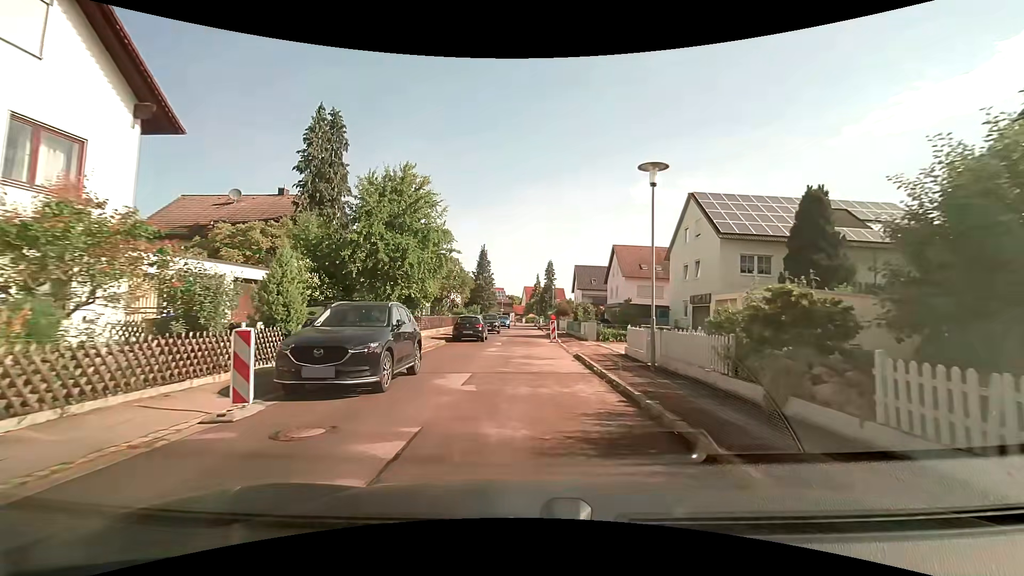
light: Day
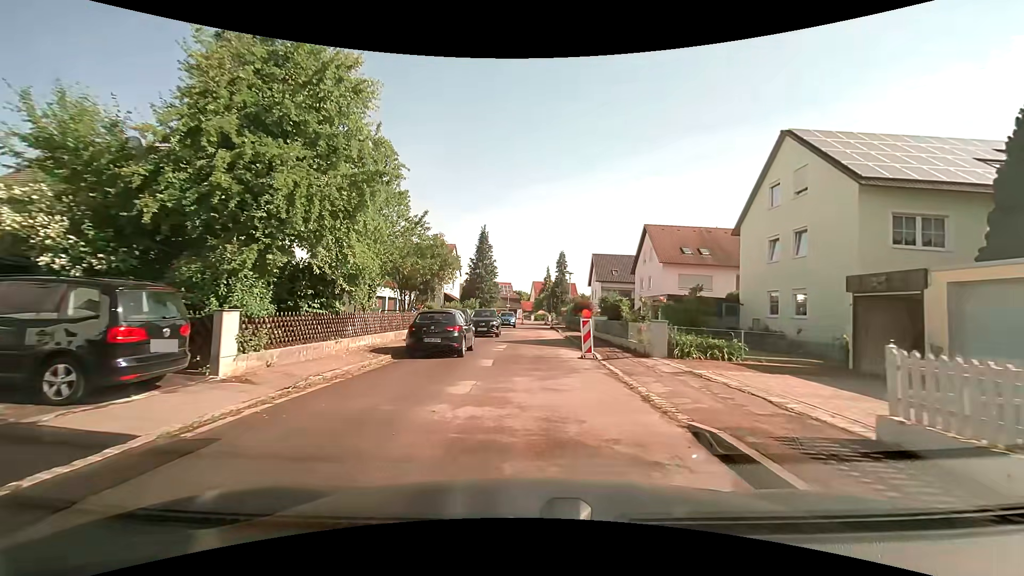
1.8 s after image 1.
(-0.2, +12.0) m; -2°
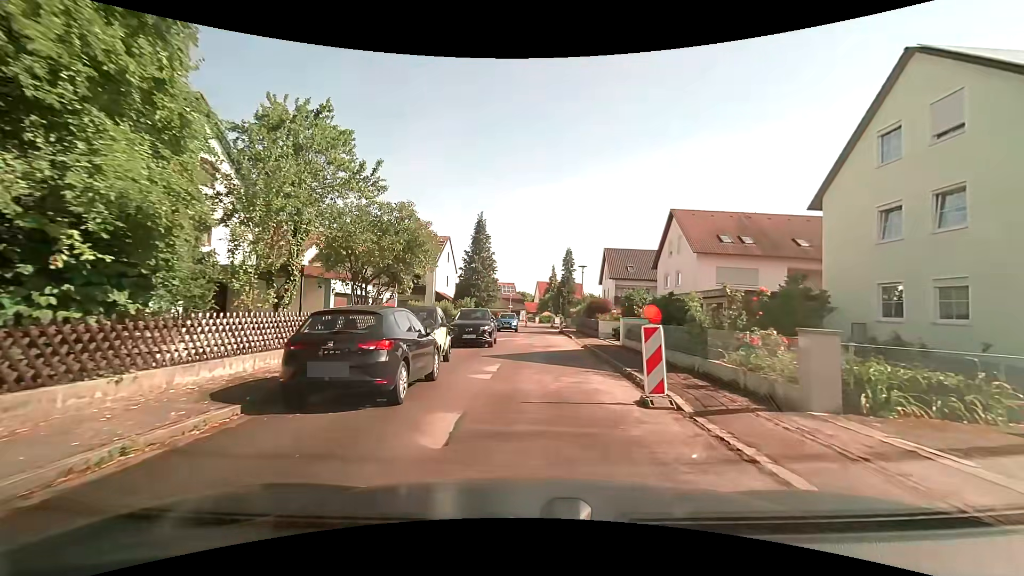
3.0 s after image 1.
(0.0, +7.8) m; -1°
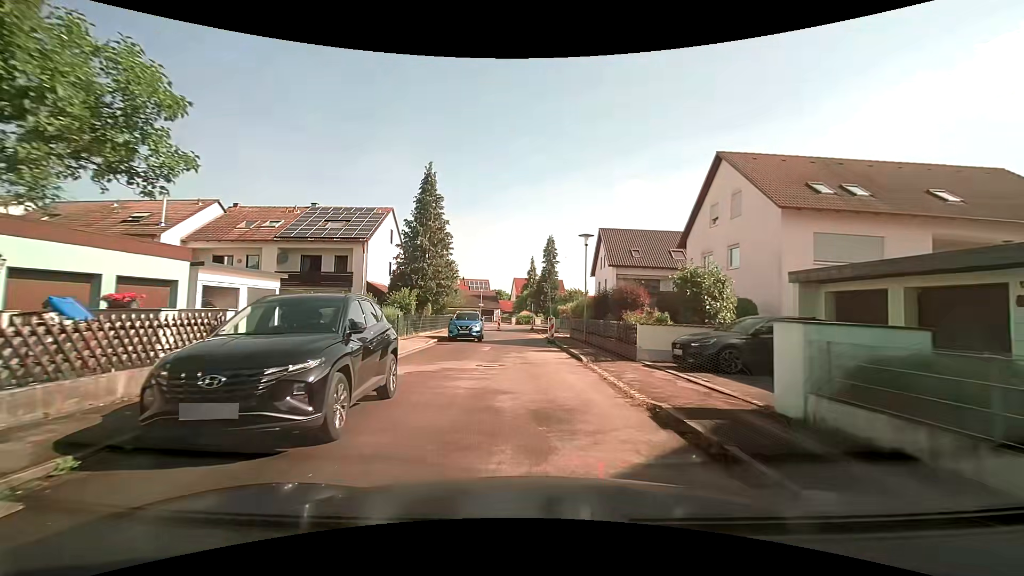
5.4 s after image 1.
(+0.4, +15.2) m; +4°
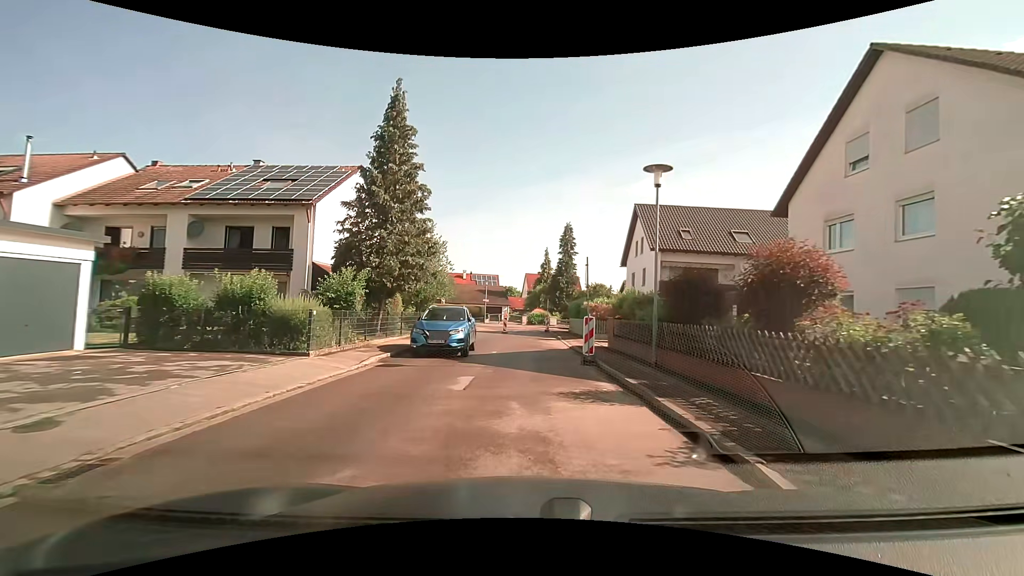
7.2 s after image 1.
(-0.2, +11.0) m; -1°
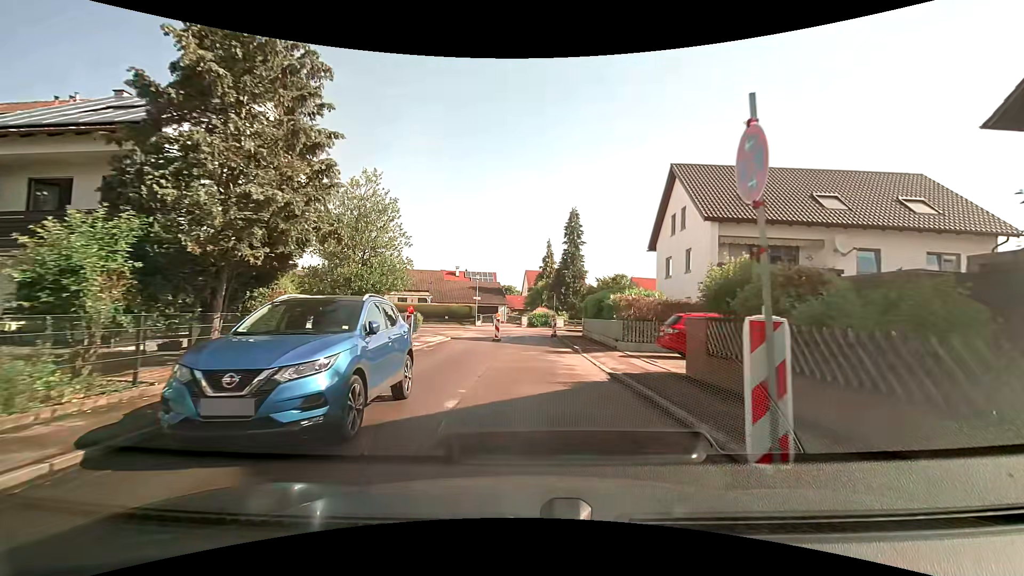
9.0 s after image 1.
(-0.1, +10.4) m; -1°
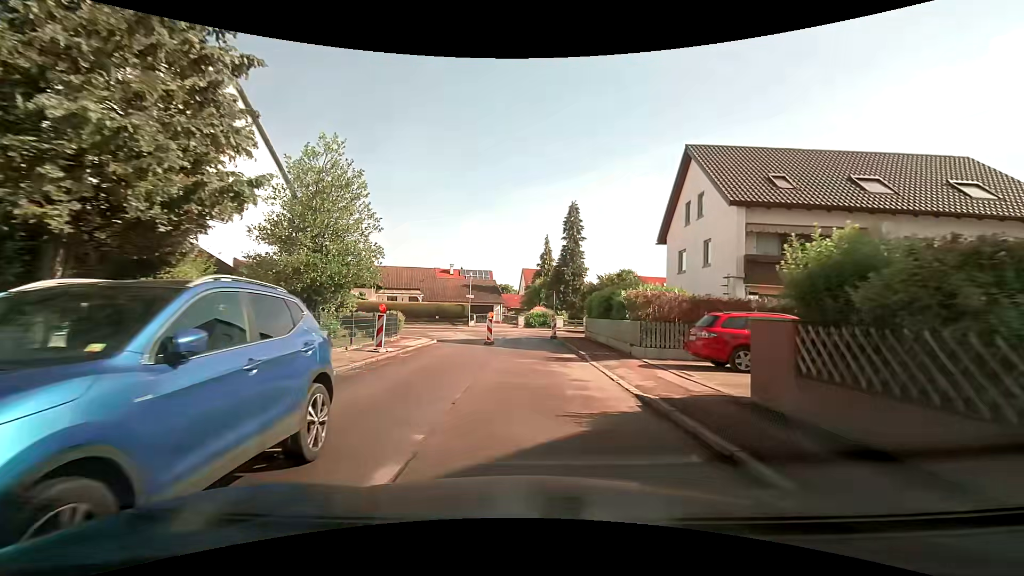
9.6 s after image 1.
(0.0, +3.3) m; 0°
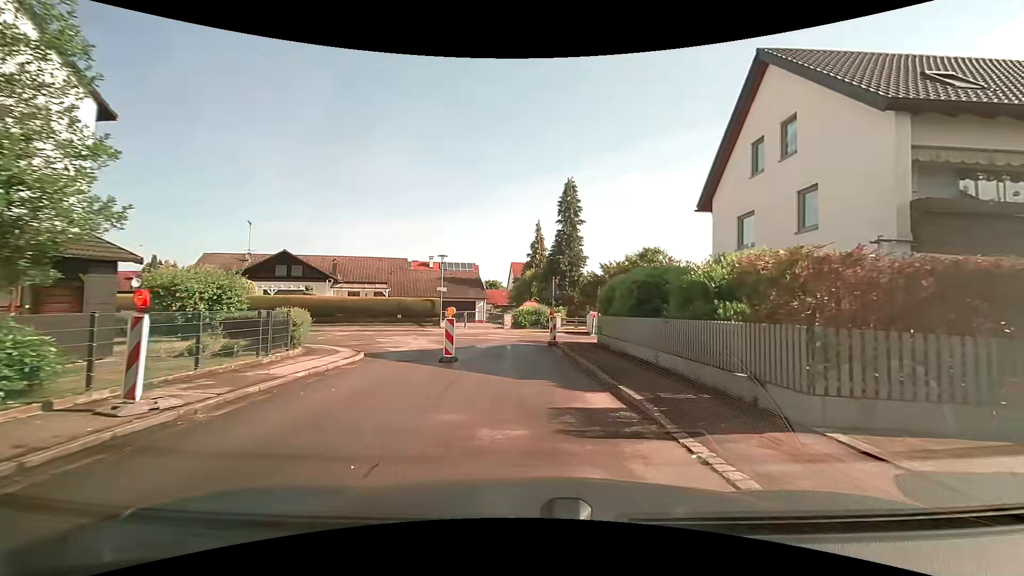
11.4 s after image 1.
(+0.1, +9.5) m; +1°
(0, +10) (0, +20) (+1, +30) (+10, +34) (+19, +38) (+29, +40) (+39, +43) (+48, +45) (+58, +42) (+64, +35) m
